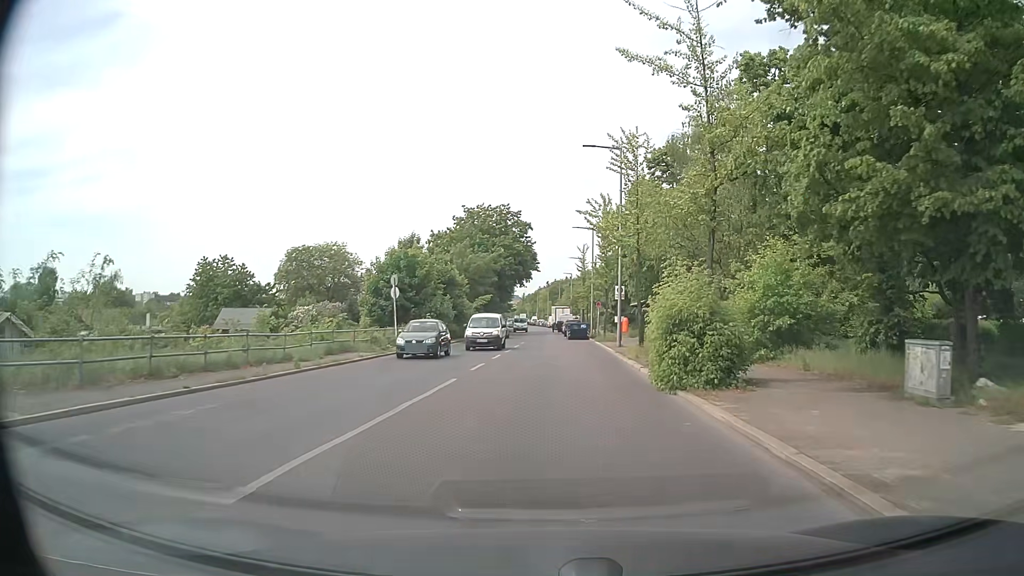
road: tertiary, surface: asphalt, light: Day
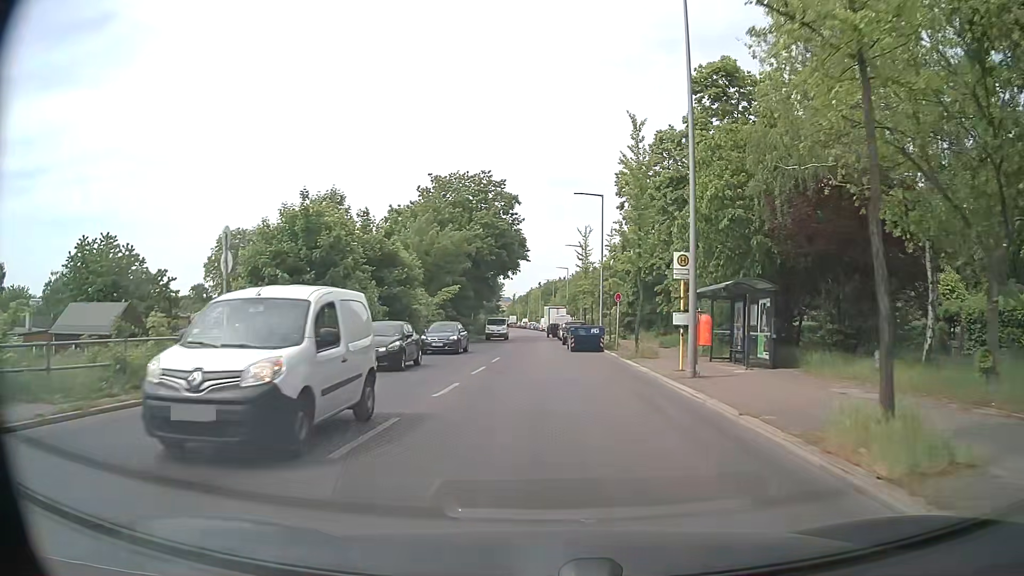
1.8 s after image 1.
(+0.2, +18.8) m; +1°
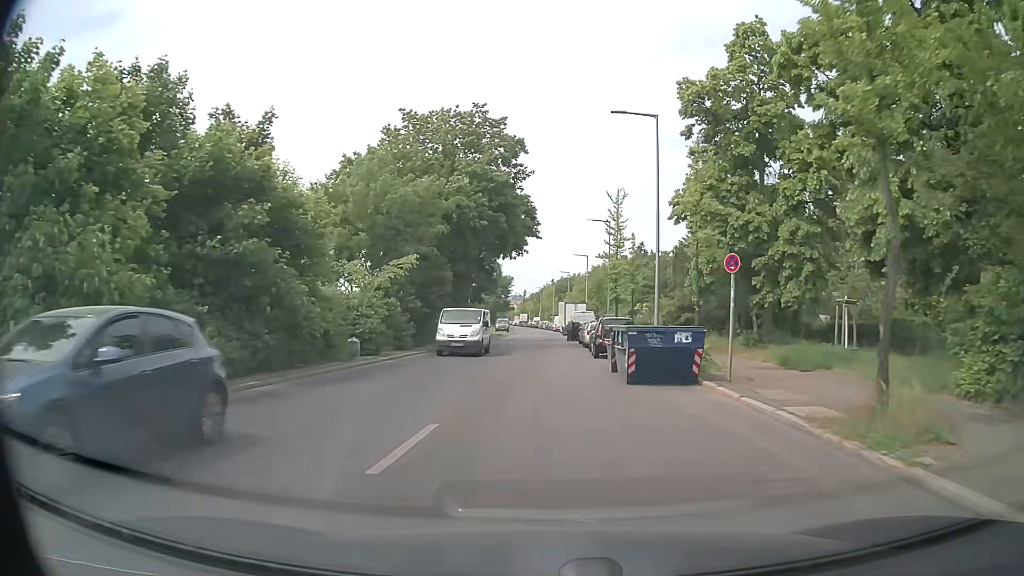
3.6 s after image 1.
(-0.2, +18.8) m; -2°
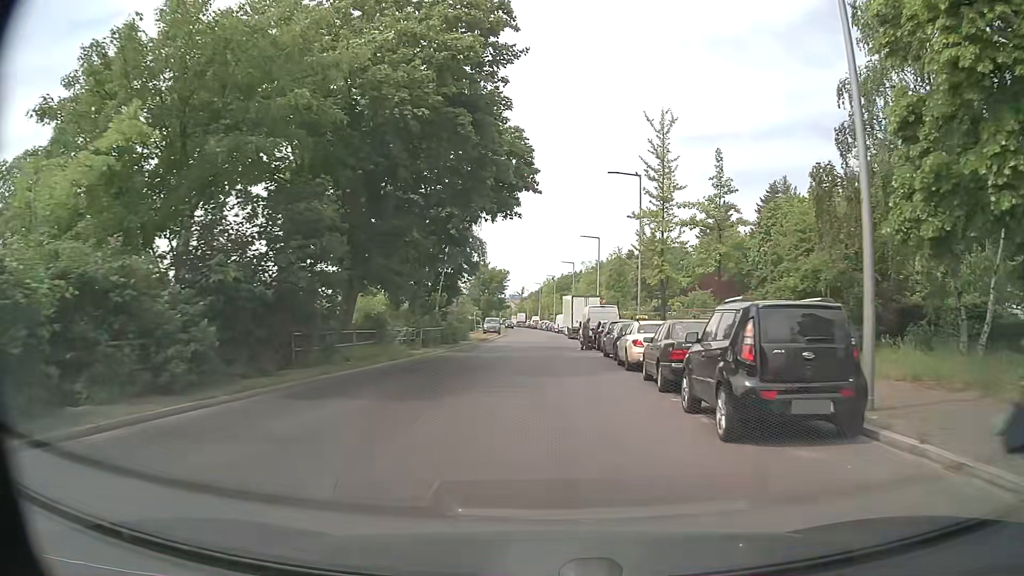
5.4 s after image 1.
(+0.1, +19.2) m; +1°
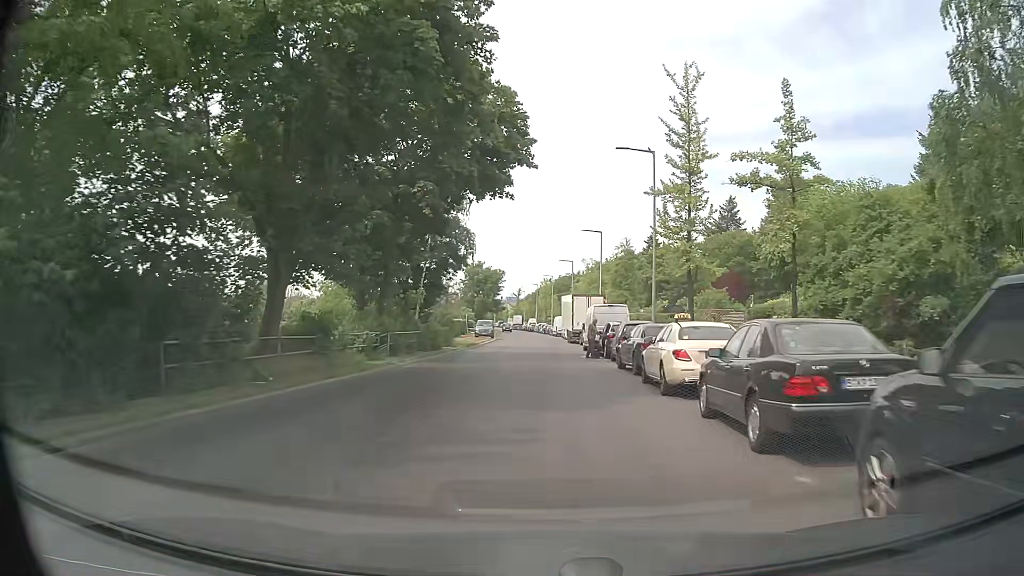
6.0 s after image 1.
(0.0, +6.4) m; 0°
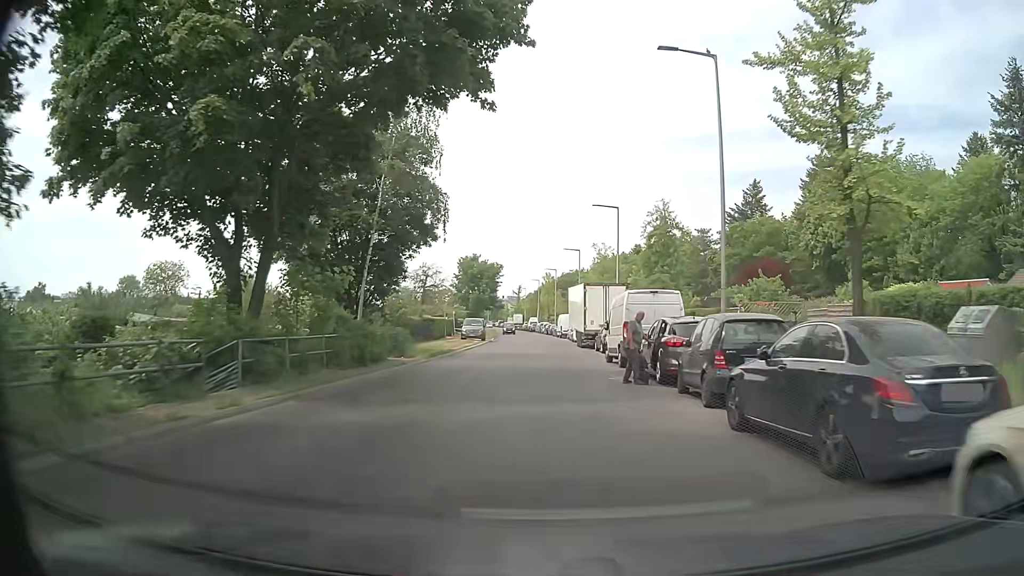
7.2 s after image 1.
(+0.1, +13.4) m; +1°
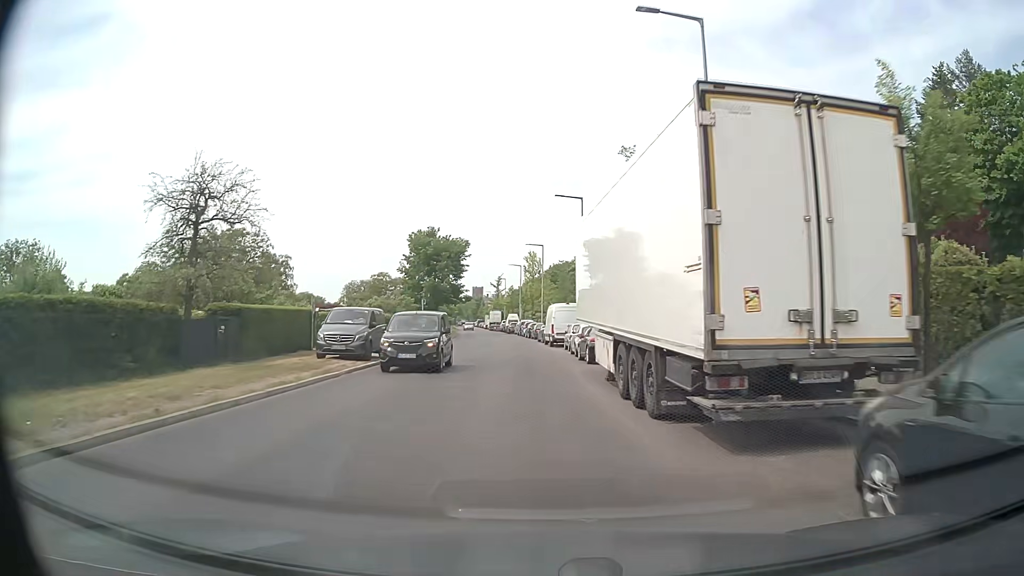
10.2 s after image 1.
(+0.3, +33.3) m; +1°
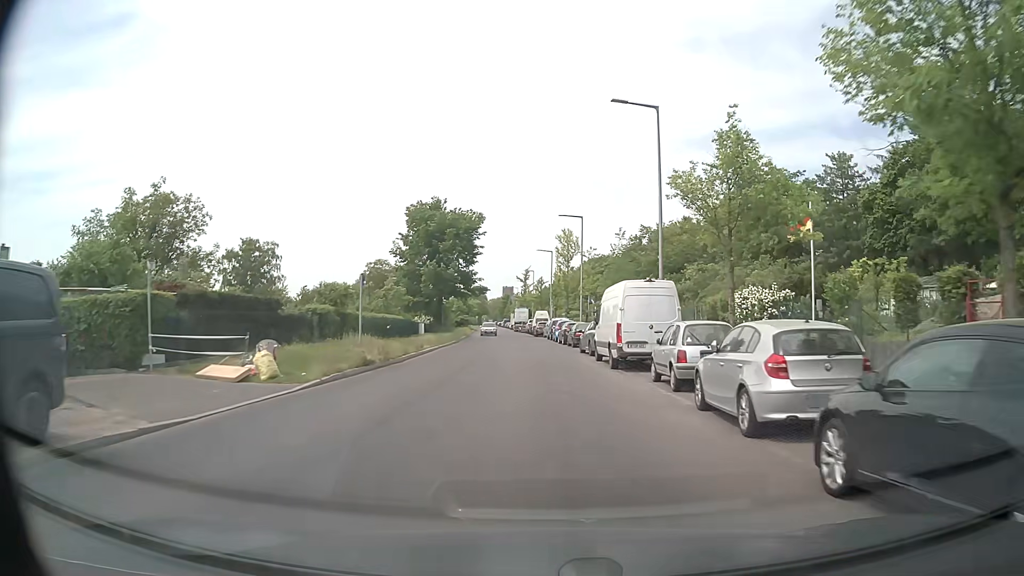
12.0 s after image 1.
(-0.7, +21.2) m; -3°
(0, +10) (0, +20) (0, +30) (-1, +40) (-2, +50) (-2, +60) (-3, +70) (-4, +80) (-5, +90) (-6, +100) m
